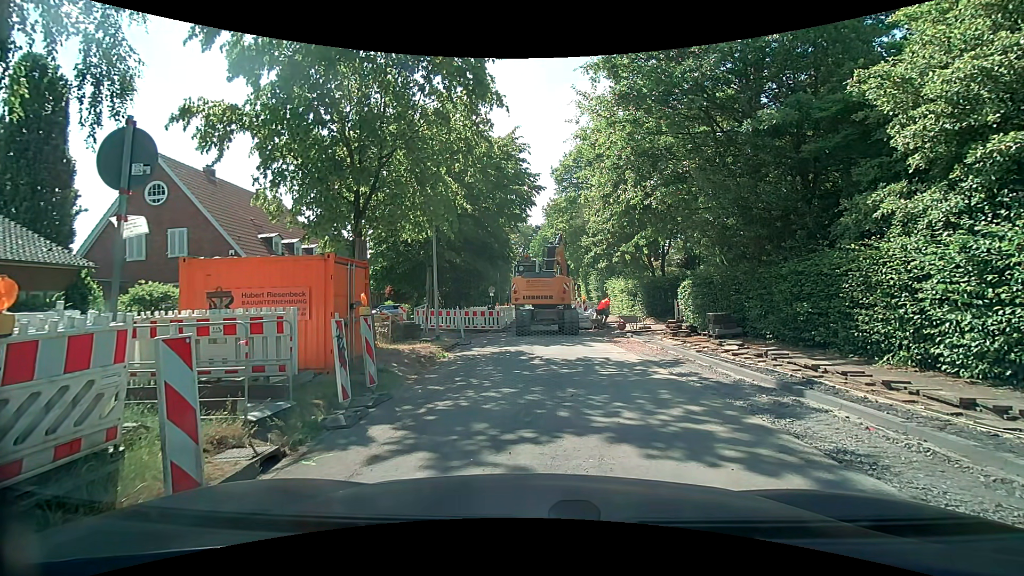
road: residential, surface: asphalt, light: Day
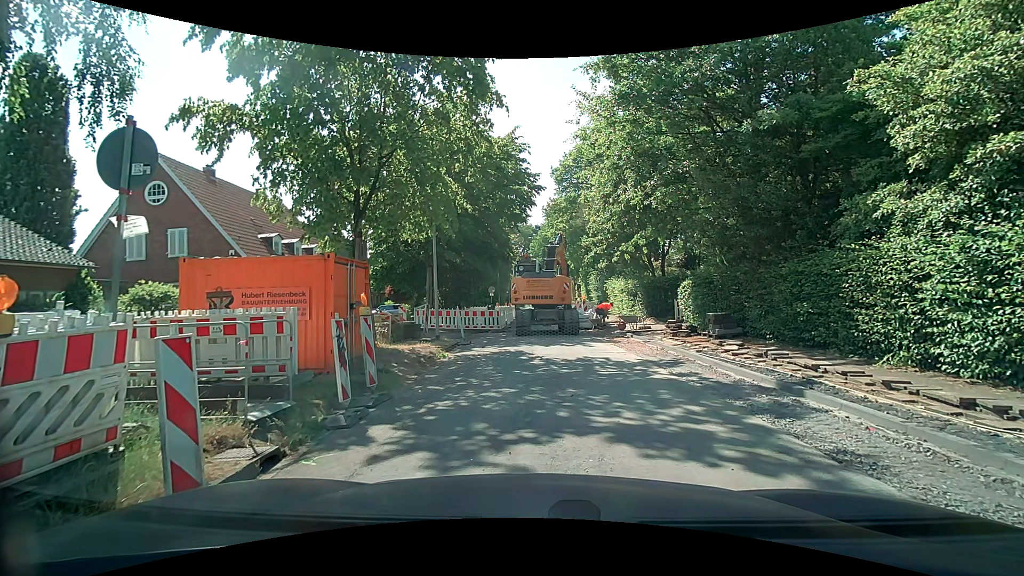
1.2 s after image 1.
(0.0, 0.0) m; 0°
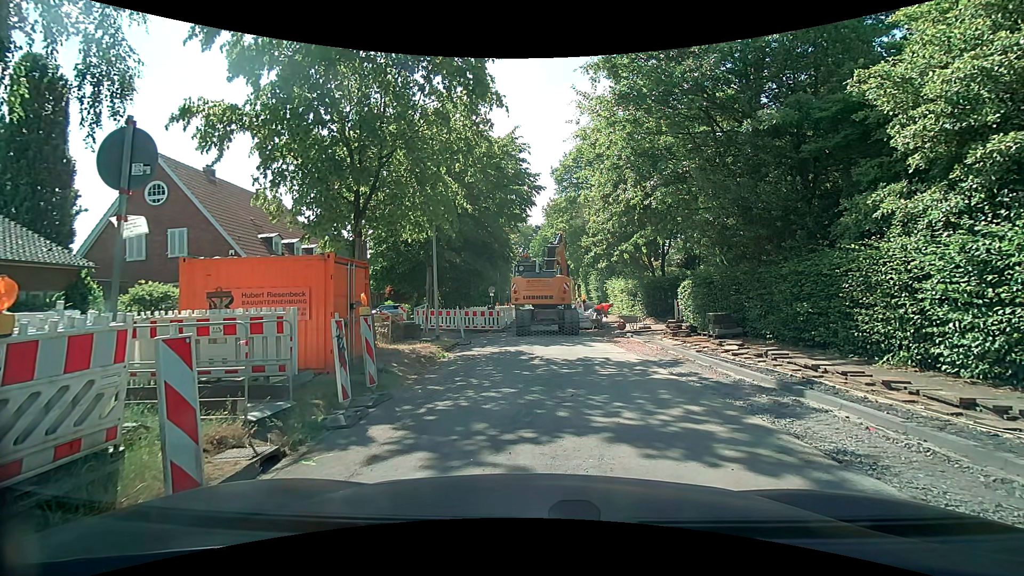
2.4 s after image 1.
(0.0, 0.0) m; 0°
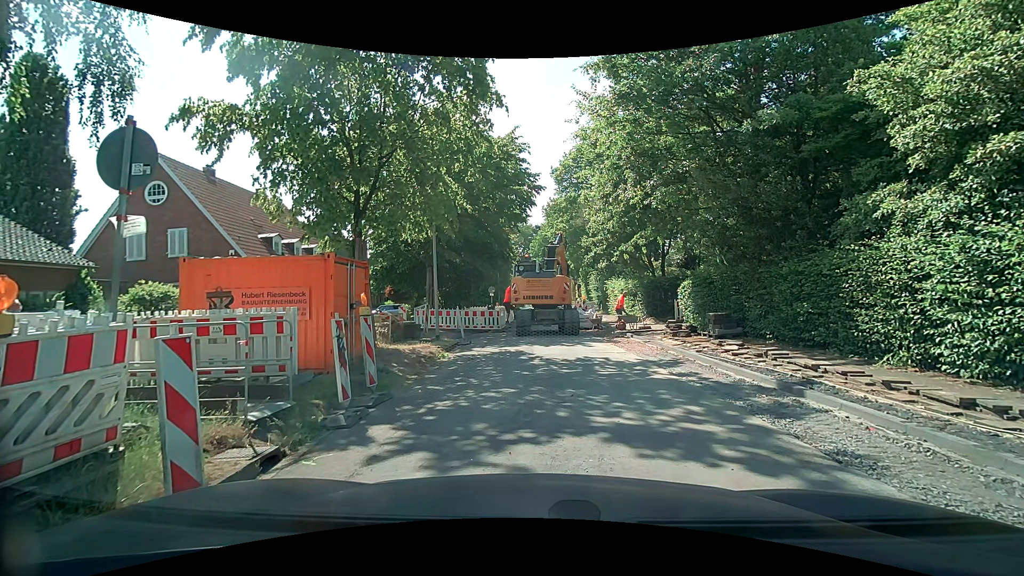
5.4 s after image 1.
(0.0, 0.0) m; 0°
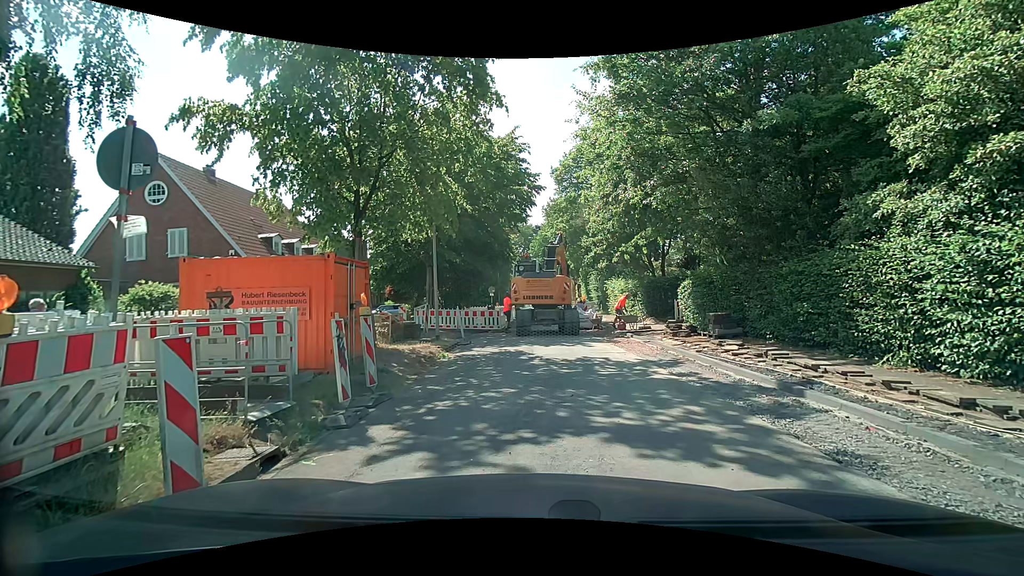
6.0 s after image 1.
(0.0, 0.0) m; 0°
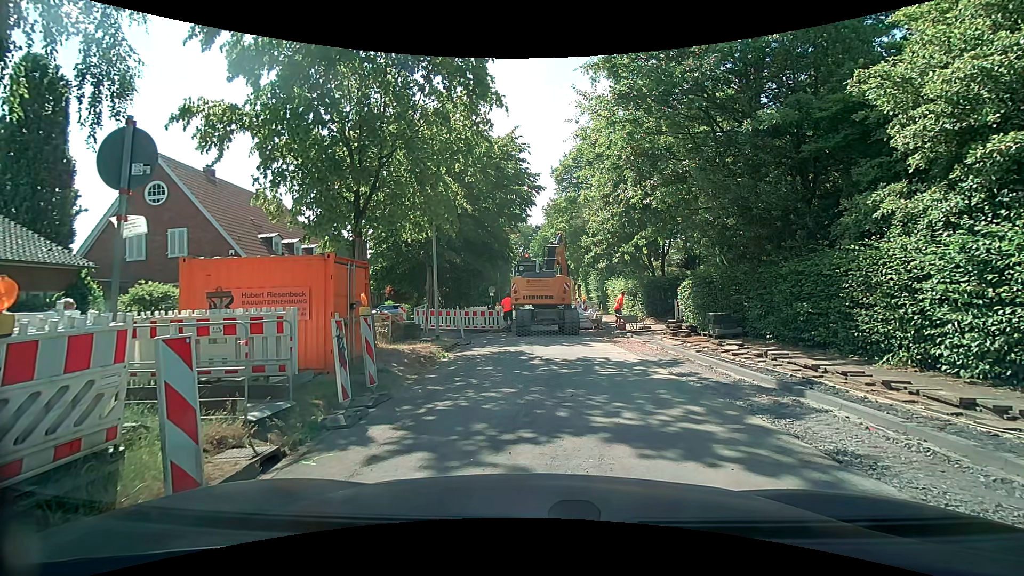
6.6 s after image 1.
(0.0, 0.0) m; 0°
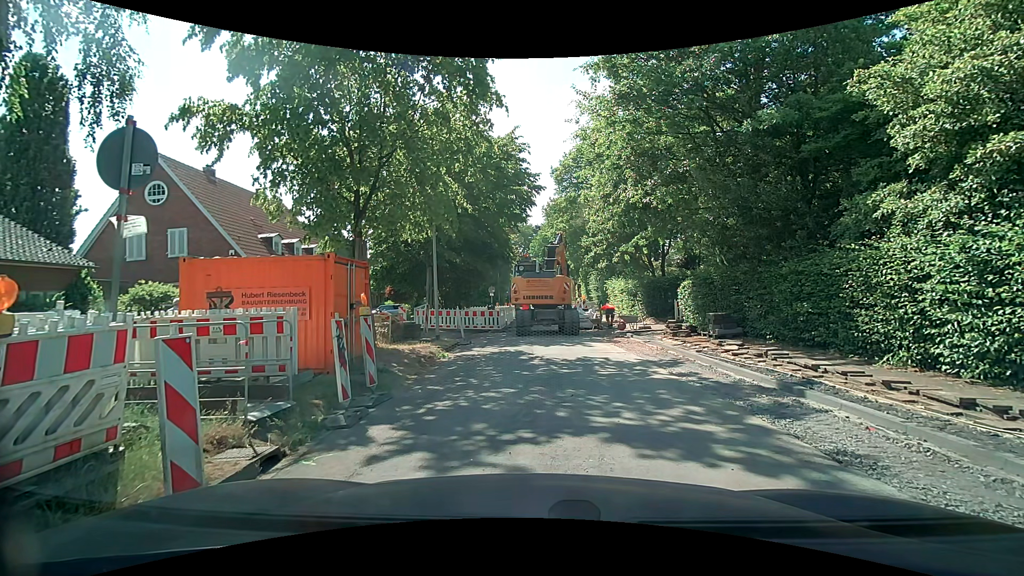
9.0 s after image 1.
(0.0, 0.0) m; 0°
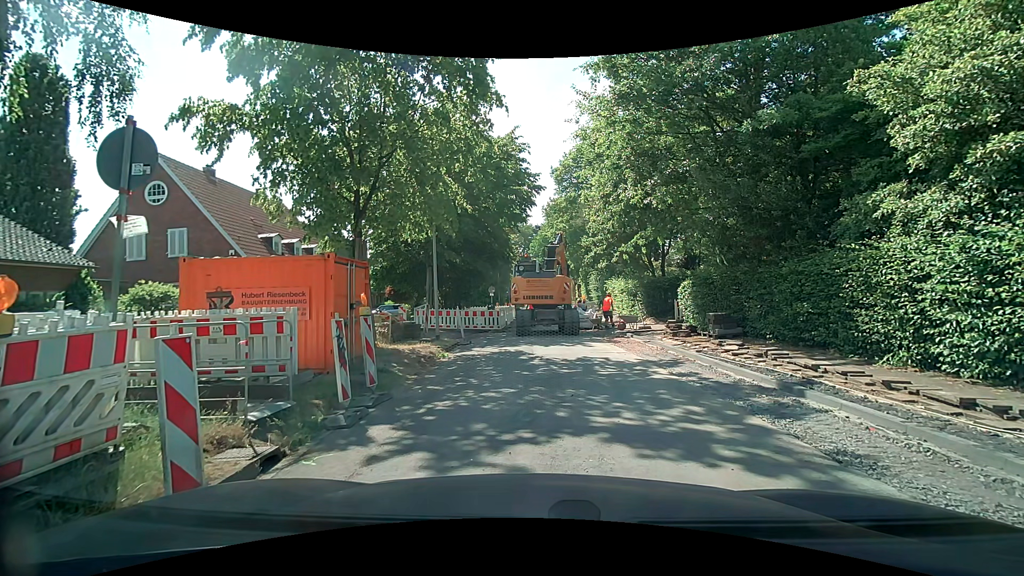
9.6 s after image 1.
(0.0, 0.0) m; 0°
